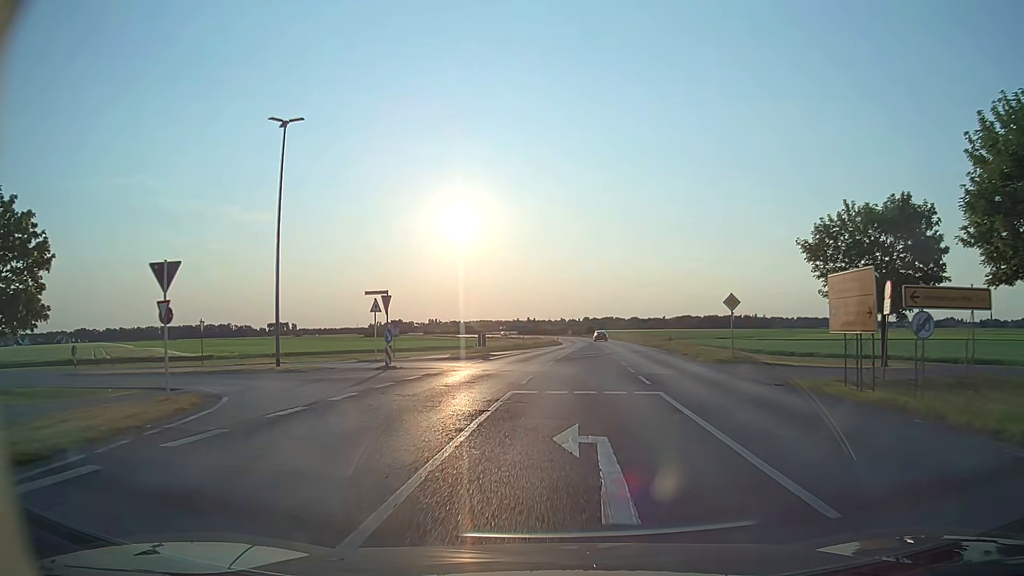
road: secondary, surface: asphalt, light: Day
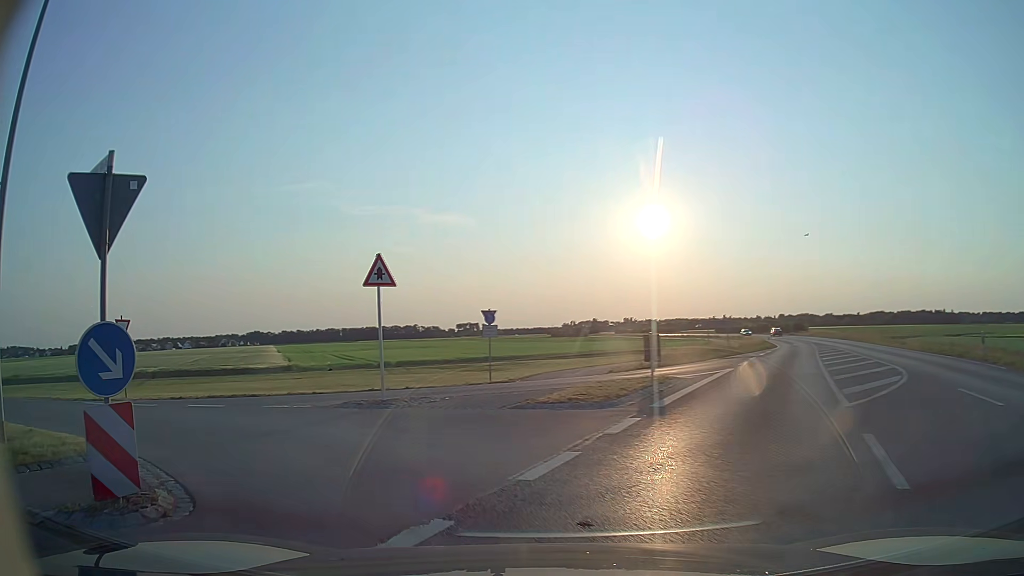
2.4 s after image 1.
(-0.8, +21.3) m; -16°
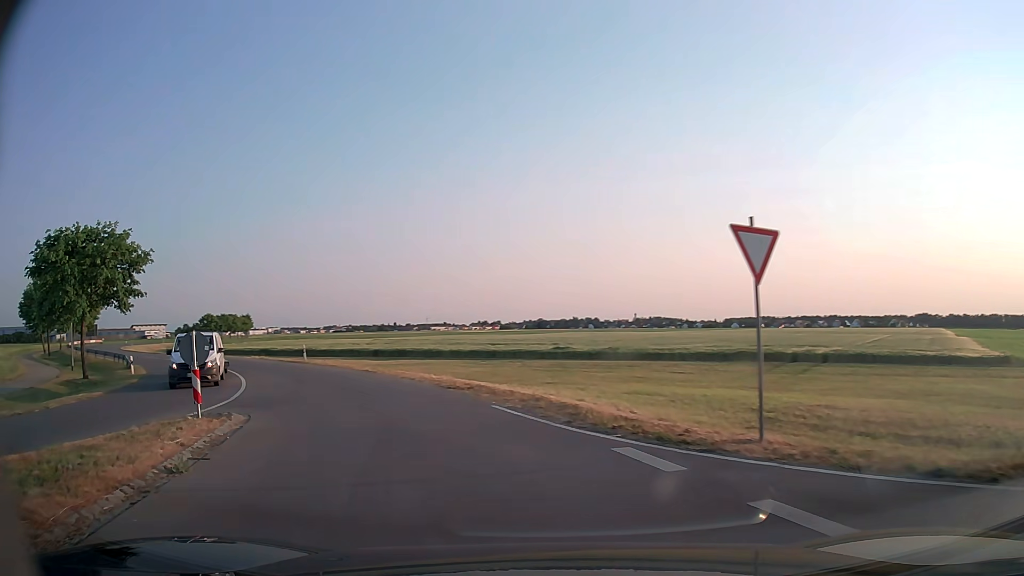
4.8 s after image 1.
(-7.7, +13.6) m; -57°
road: tertiary
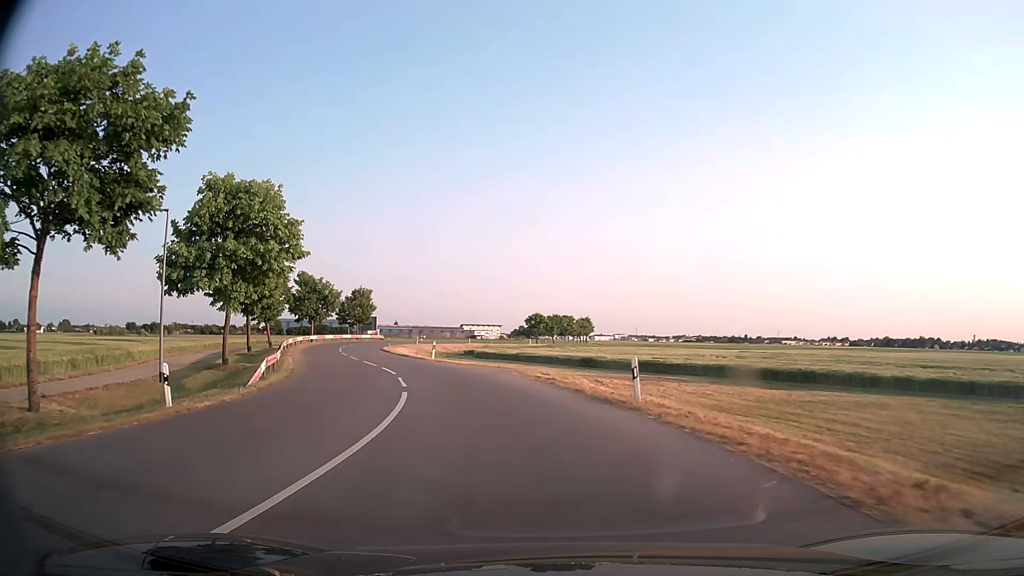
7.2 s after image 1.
(-7.3, +22.8) m; -30°
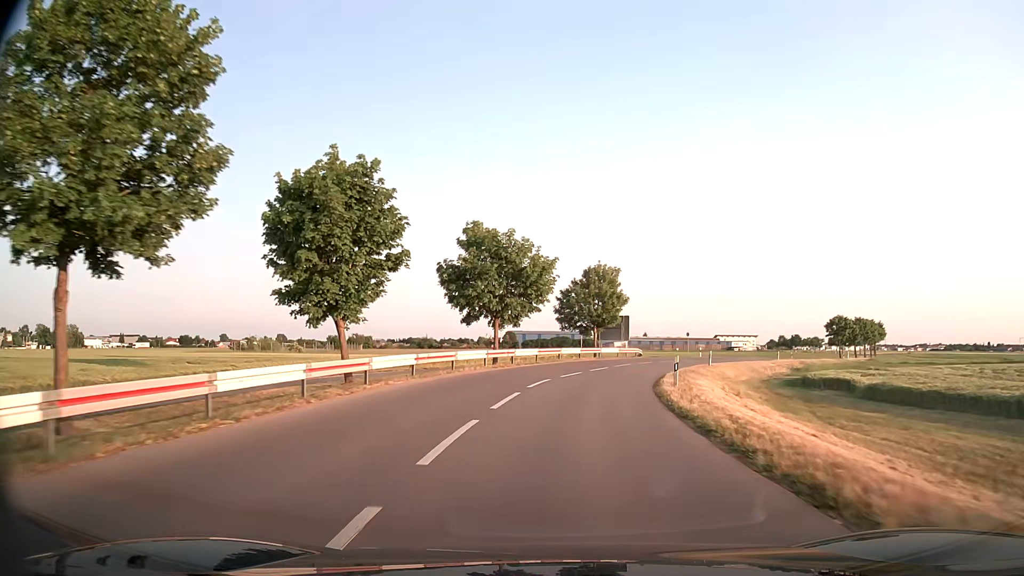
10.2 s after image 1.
(-10.6, +41.9) m; -21°
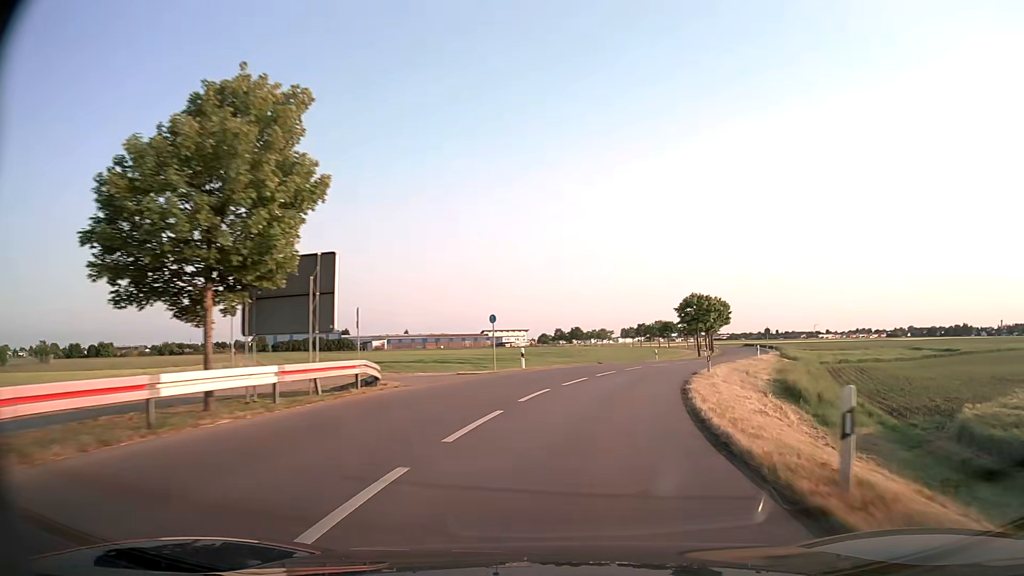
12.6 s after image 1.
(+5.6, +39.6) m; +19°
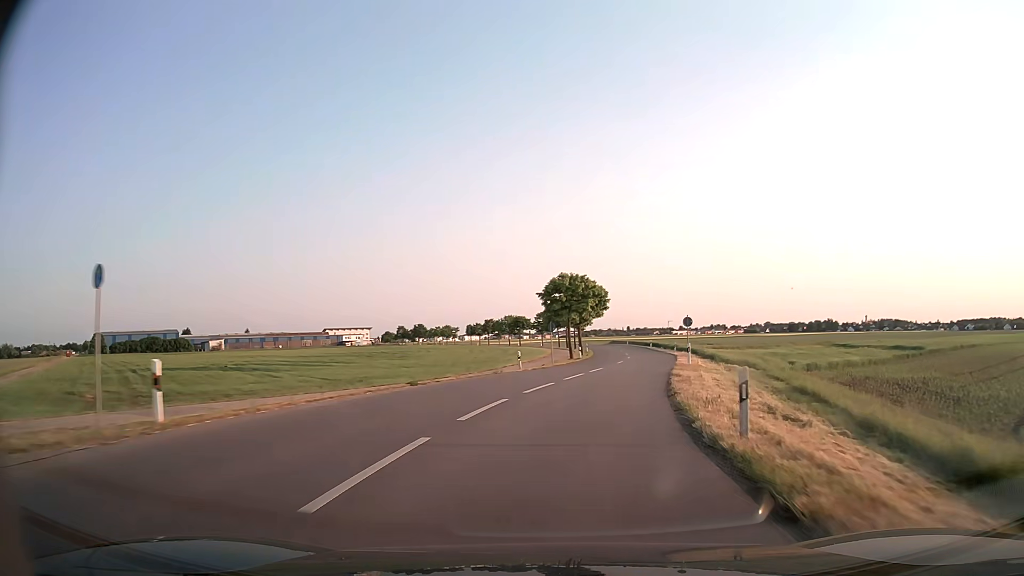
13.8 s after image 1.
(+2.5, +21.5) m; +12°
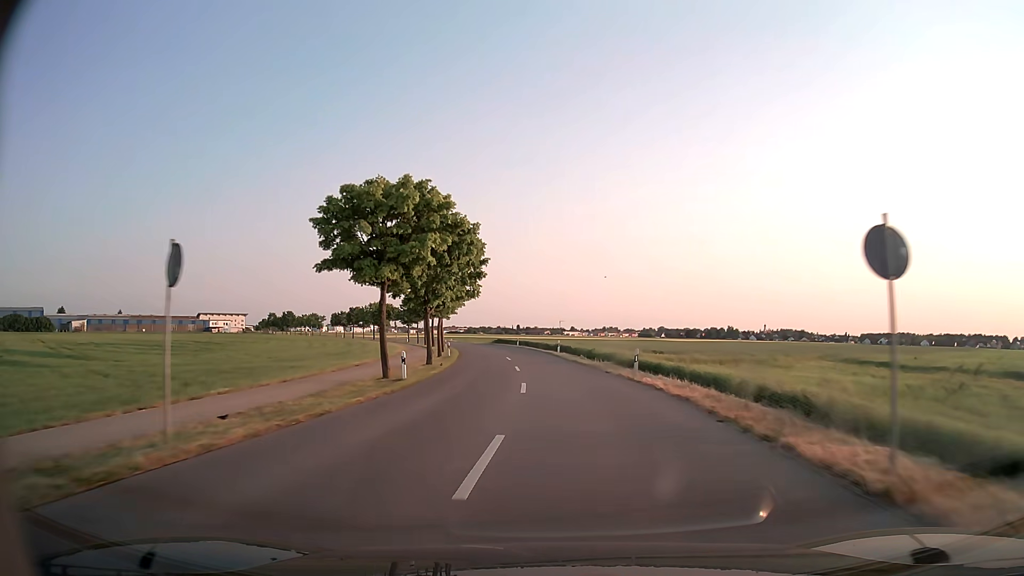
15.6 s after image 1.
(+4.8, +34.8) m; +11°
(0, +10) (0, +20) (0, +30) (-1, +40) (-2, +50) (-3, +60) (-5, +70) (-6, +80) (-8, +89) (-11, +99) m
